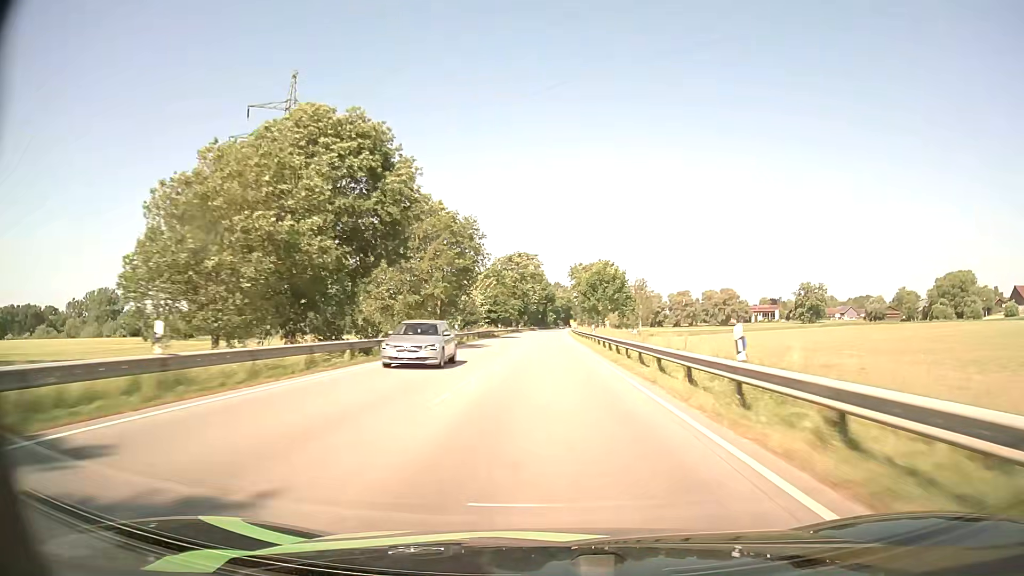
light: Day
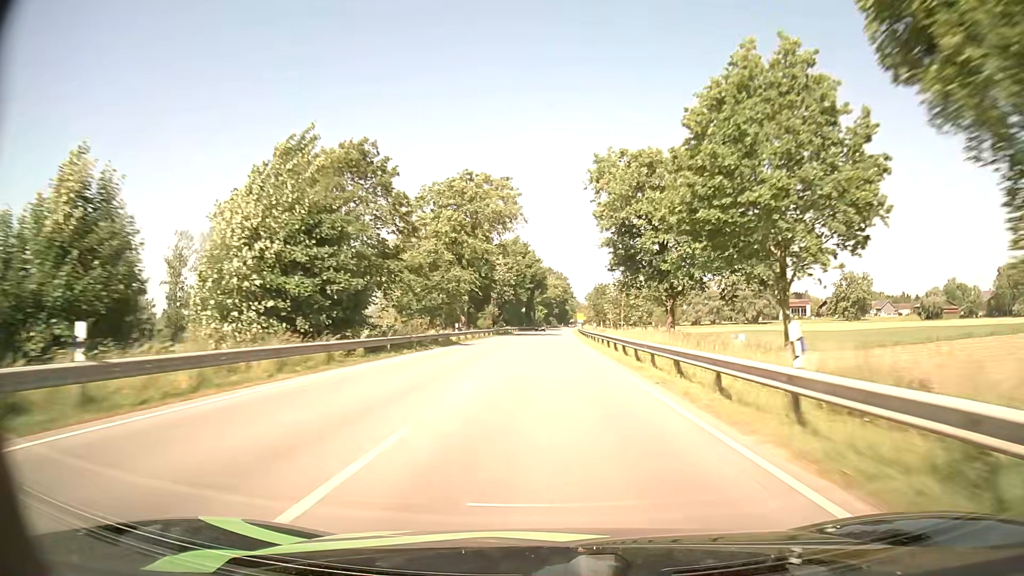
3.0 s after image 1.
(+0.3, +78.9) m; +1°
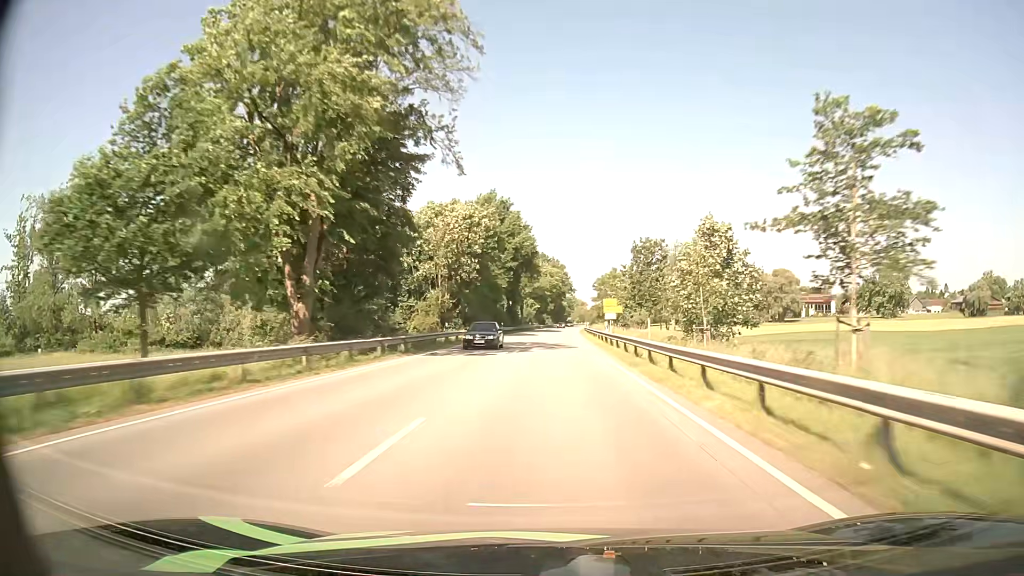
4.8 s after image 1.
(+0.1, +46.6) m; 0°
(0, +10) (0, +20) (0, +30) (0, +40) (+1, +50) (+1, +60) (+1, +70) (+2, +80) (+2, +90) (+2, +100) m
